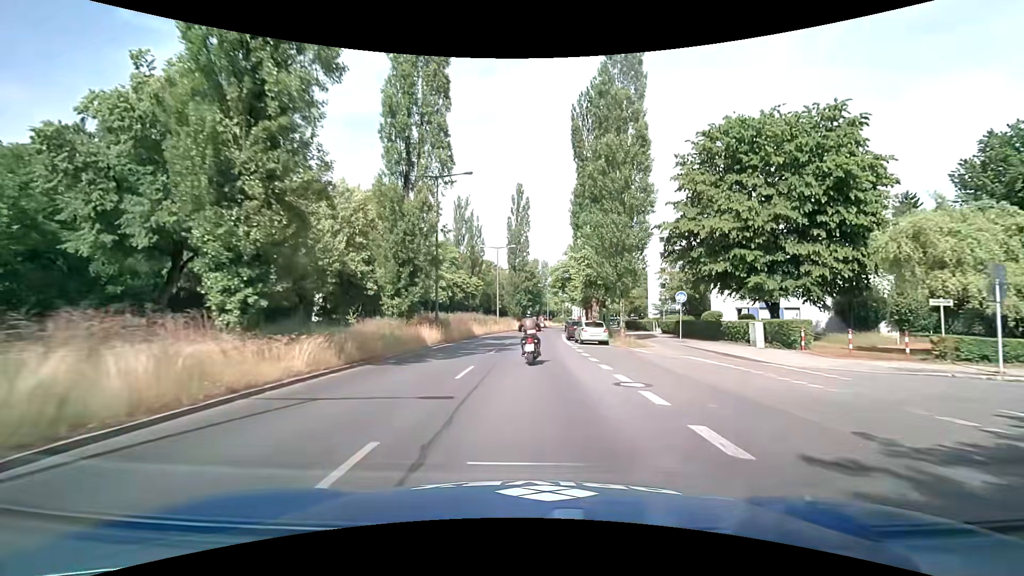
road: secondary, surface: asphalt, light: Day
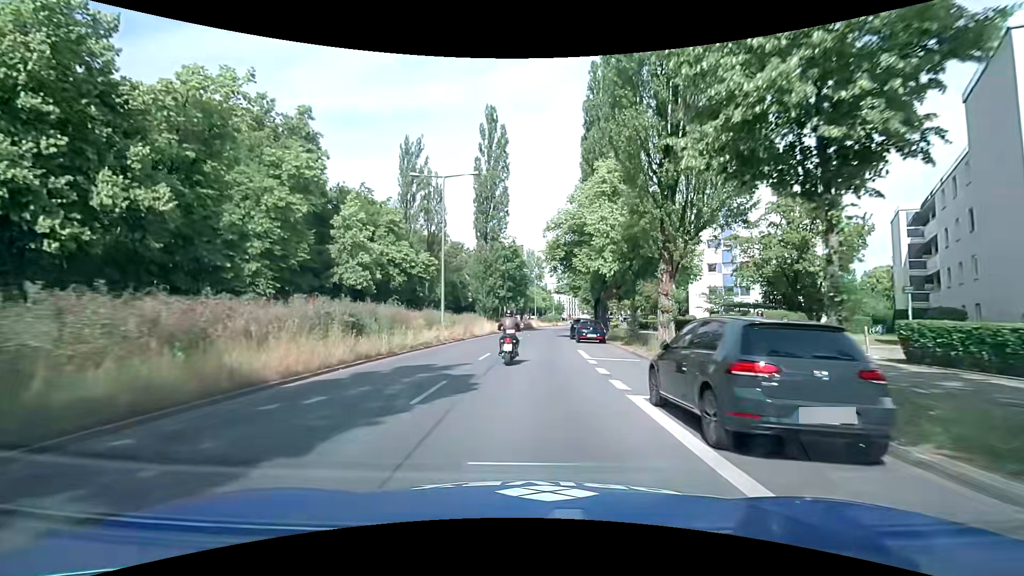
(+0.5, +30.6) m; +1°
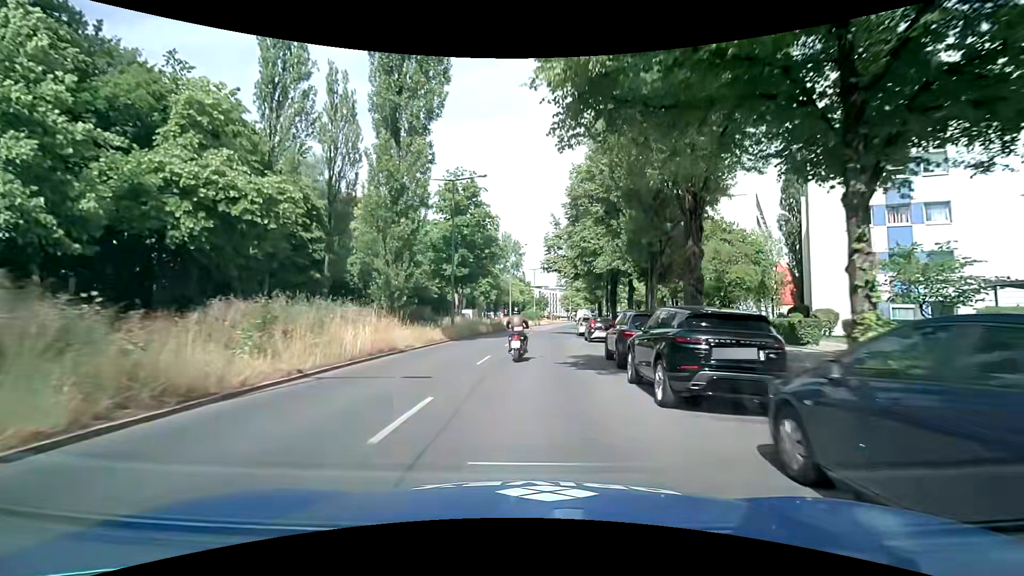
(+0.6, +29.7) m; +2°
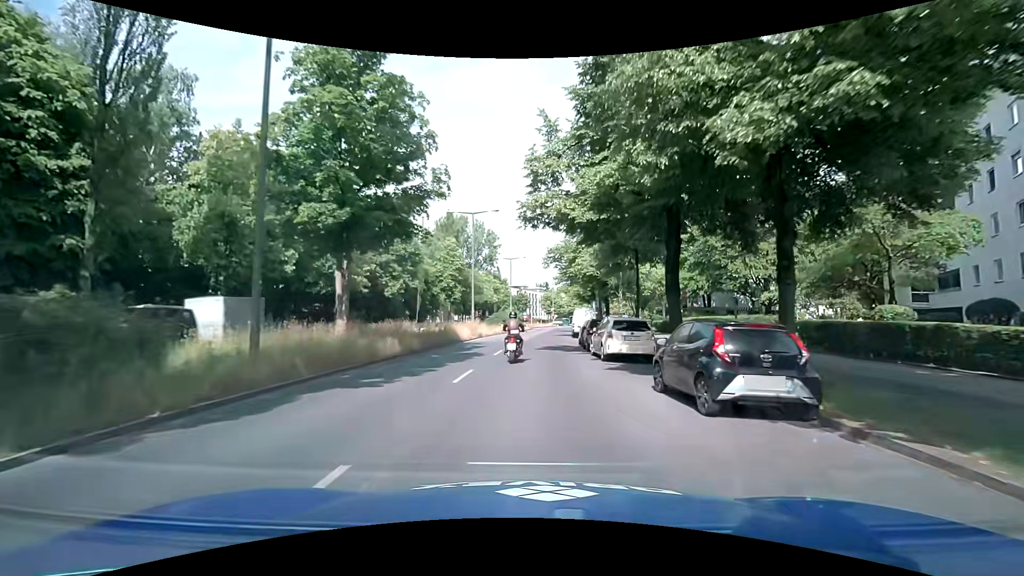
(+0.6, +21.5) m; +2°
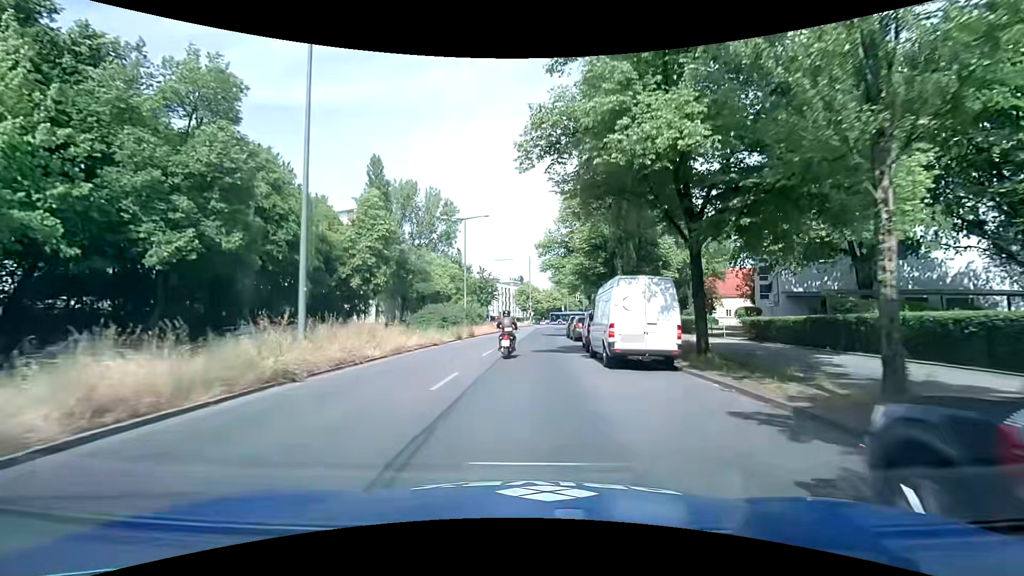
(+0.8, +28.1) m; +3°
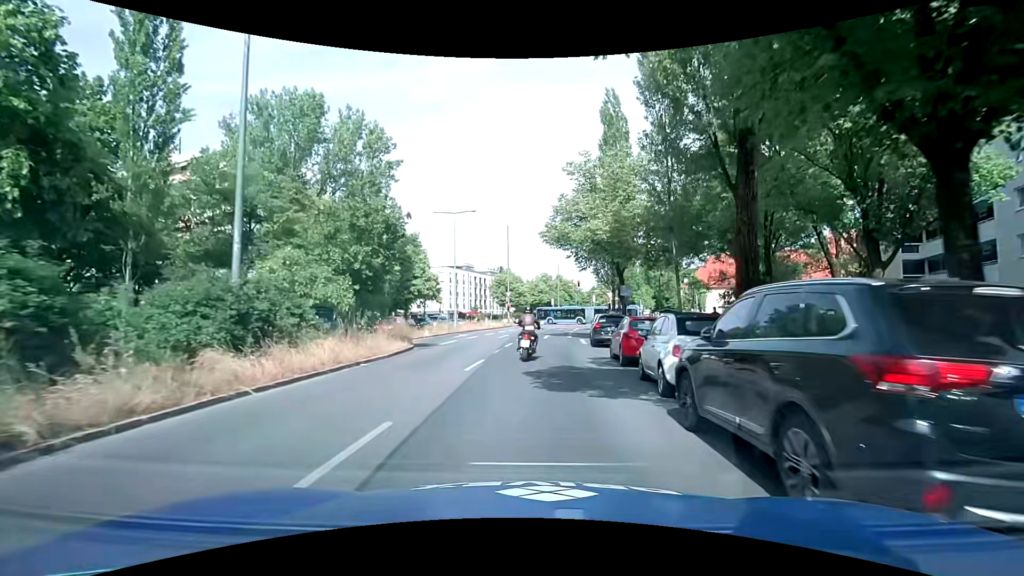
(+0.8, +32.6) m; +2°
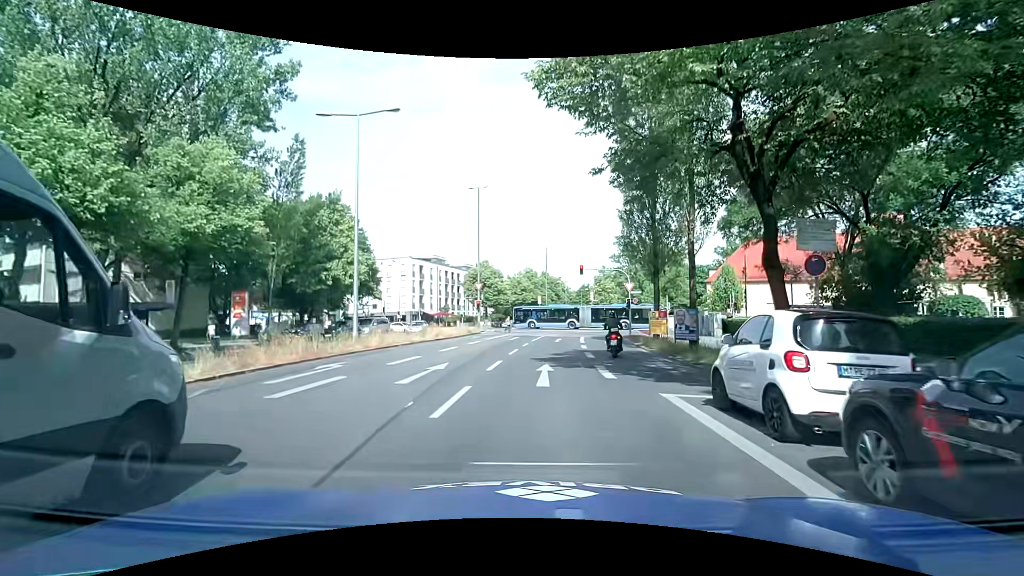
(+0.5, +21.1) m; +1°
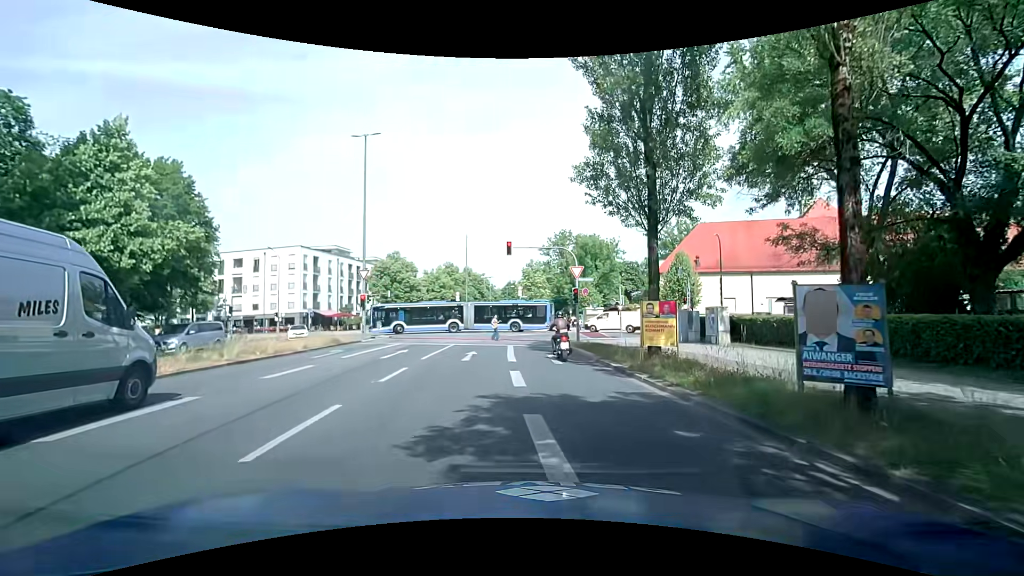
(+1.2, +13.7) m; +9°
